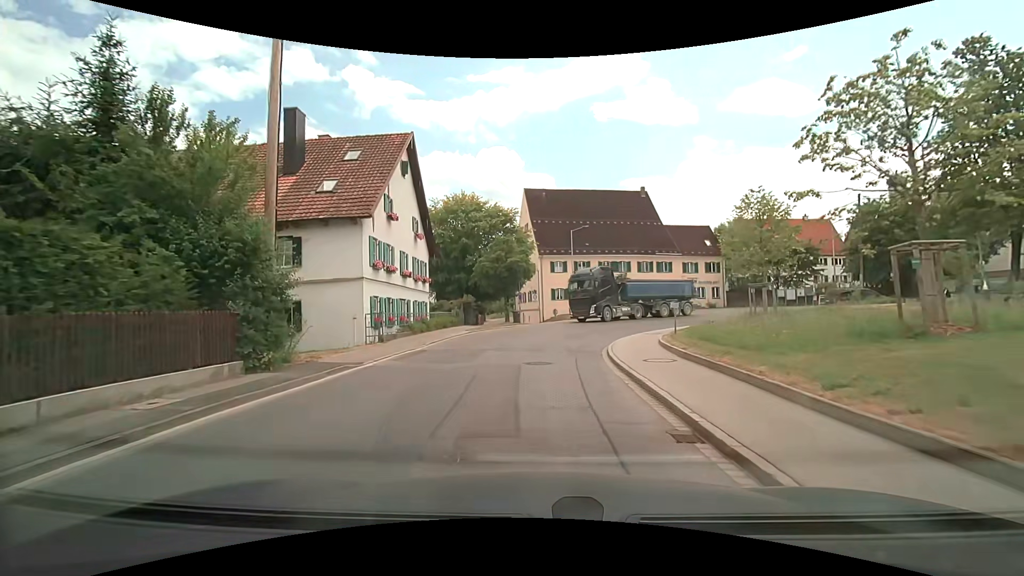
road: secondary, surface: asphalt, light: Day
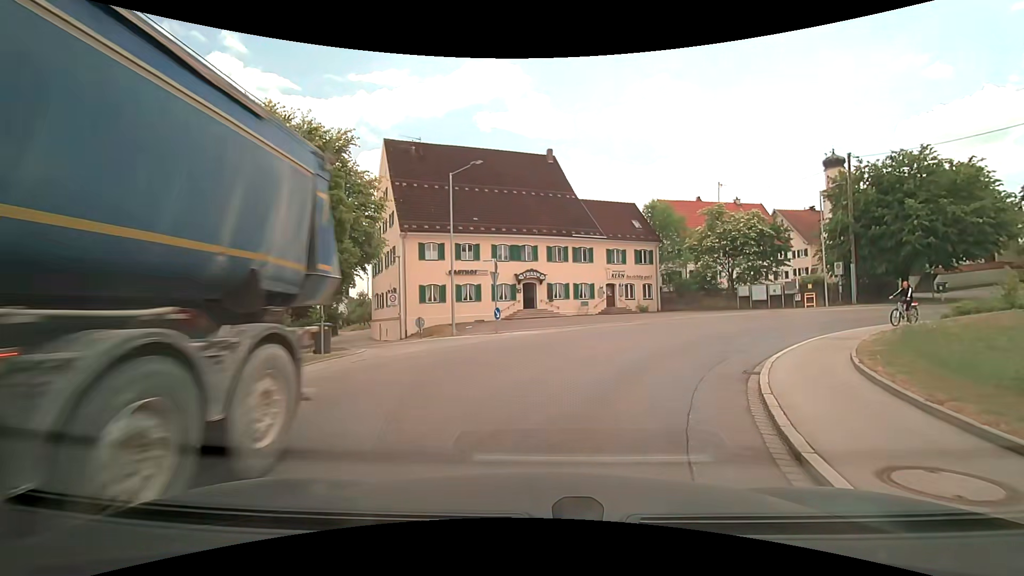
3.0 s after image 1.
(+1.1, +20.9) m; +13°
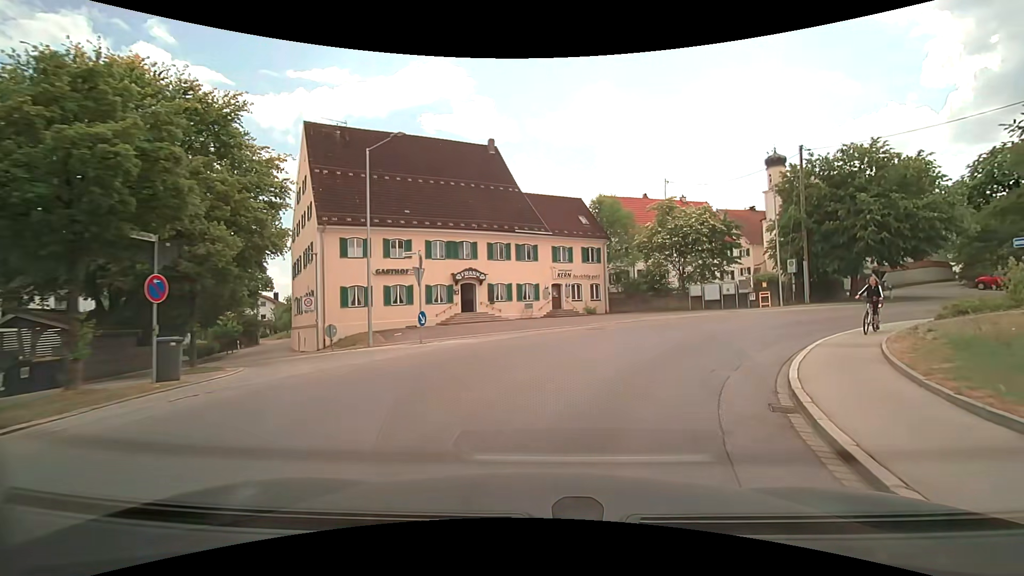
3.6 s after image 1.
(+0.2, +4.1) m; +6°
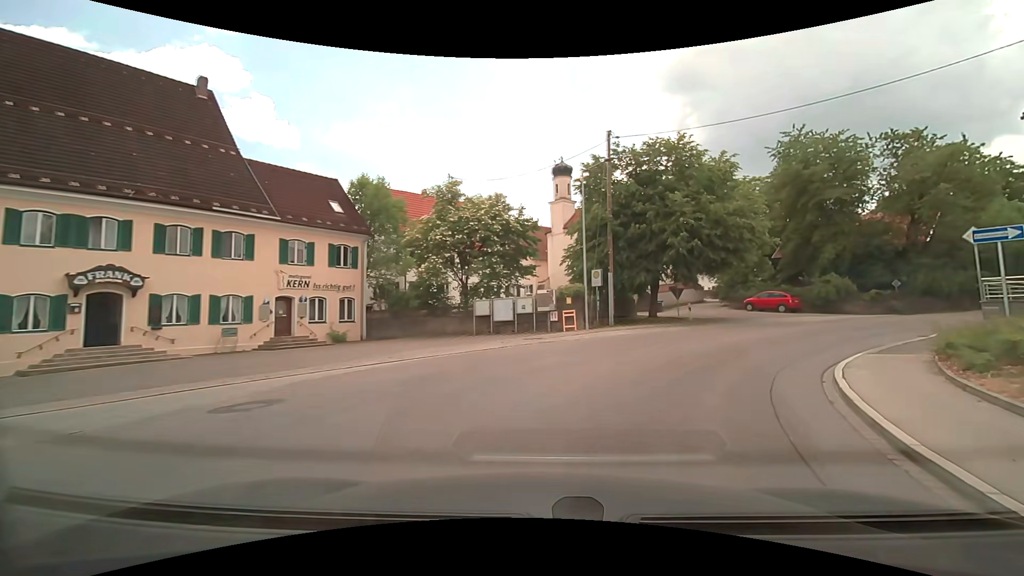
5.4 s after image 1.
(+2.2, +12.1) m; +23°
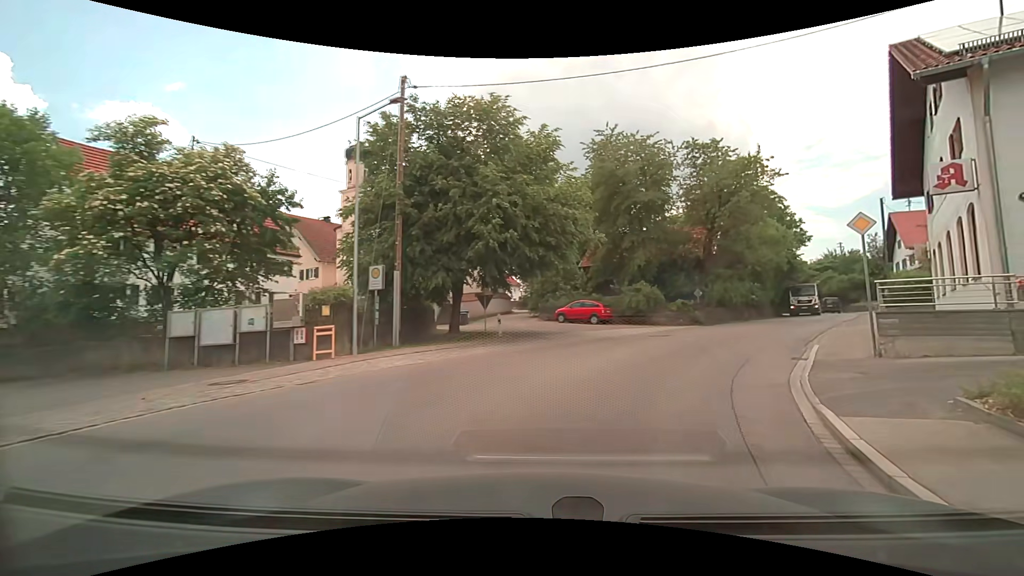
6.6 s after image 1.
(+1.5, +8.1) m; +22°
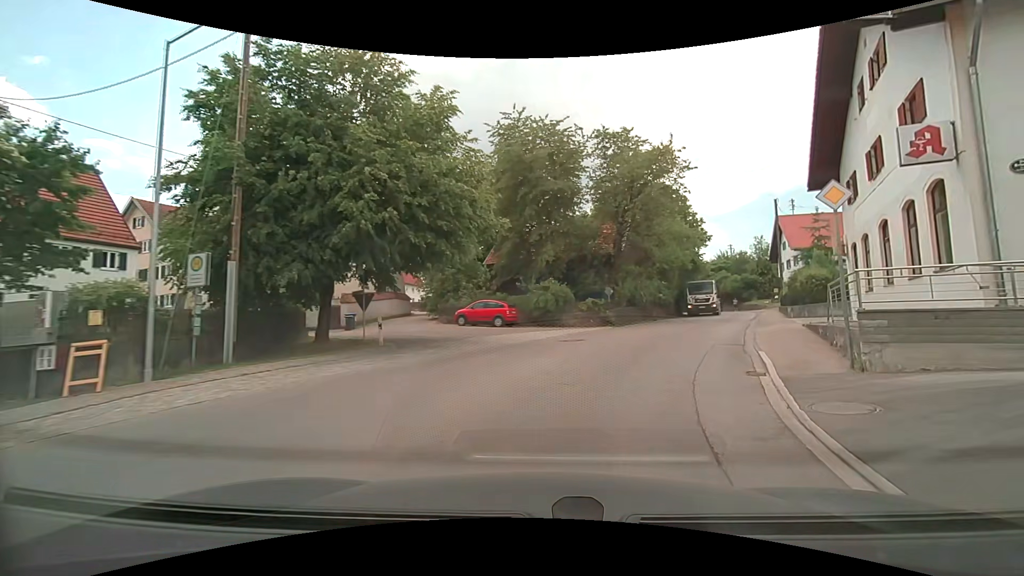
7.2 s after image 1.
(+0.4, +4.1) m; +11°
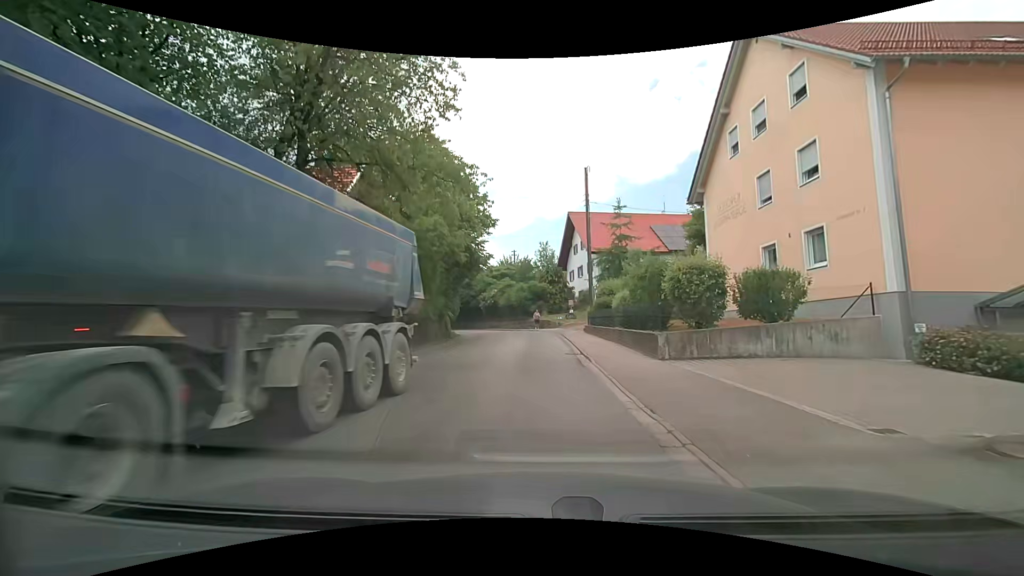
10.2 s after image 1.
(+5.6, +20.1) m; +23°
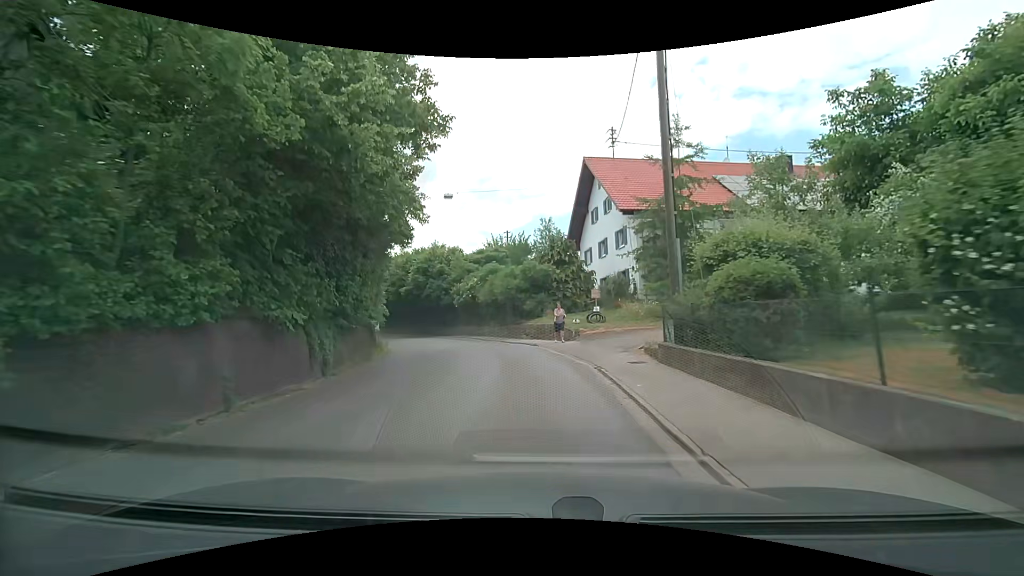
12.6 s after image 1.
(+0.4, +19.1) m; 0°
(0, +10) (-1, +20) (-3, +30) (-6, +39) (-11, +48) (-17, +56) (-23, +64) (-31, +70) (-40, +75) (-49, +78) m
